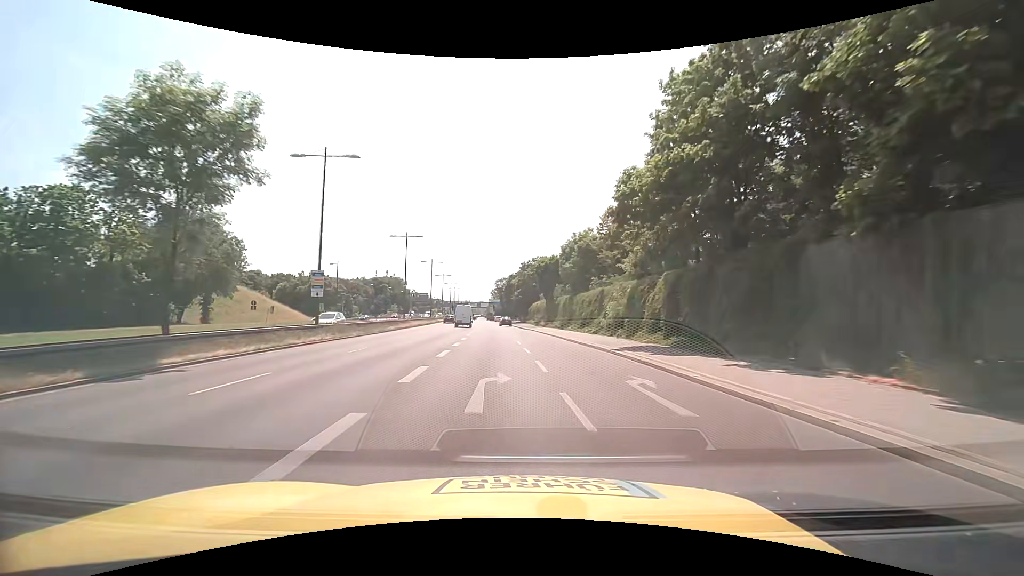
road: trunk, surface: asphalt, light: Day
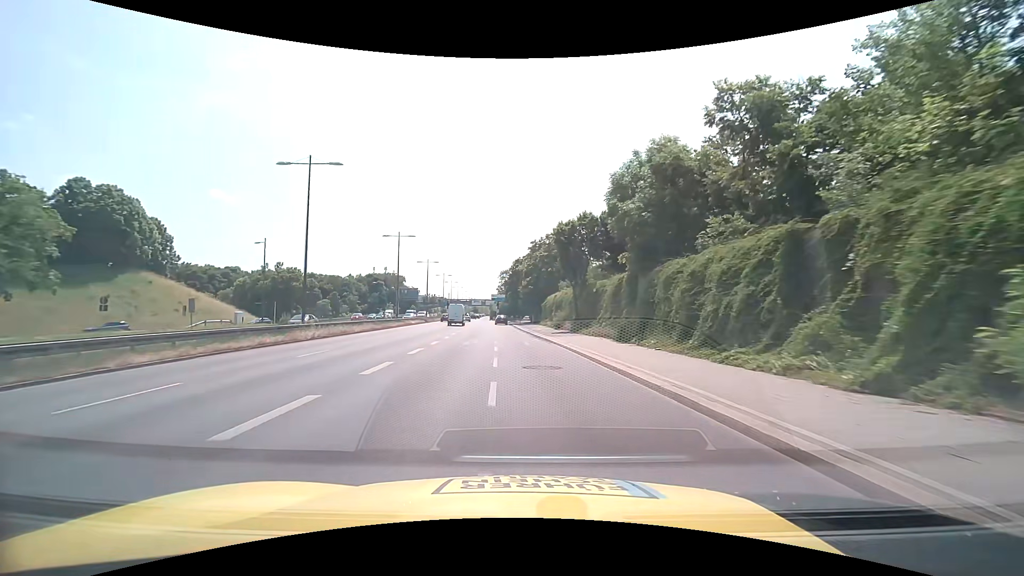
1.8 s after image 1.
(-0.2, +28.4) m; -1°
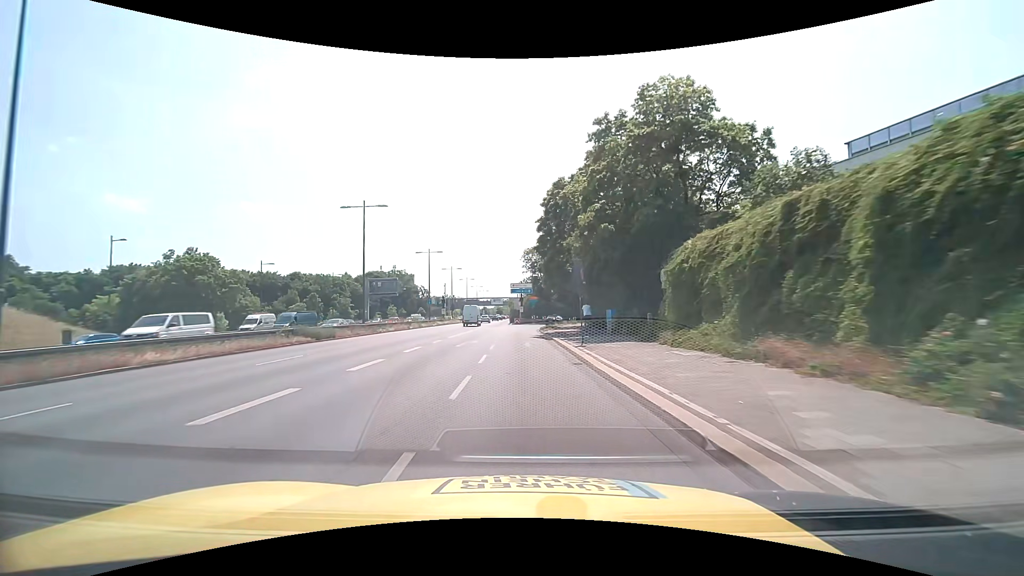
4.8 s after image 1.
(-1.8, +47.4) m; -4°
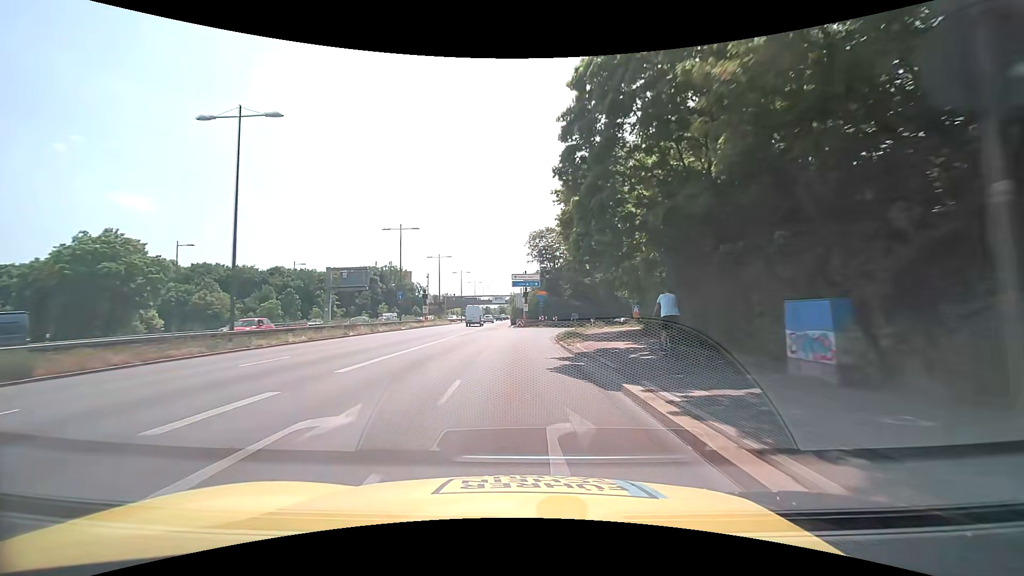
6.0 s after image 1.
(0.0, +18.8) m; 0°
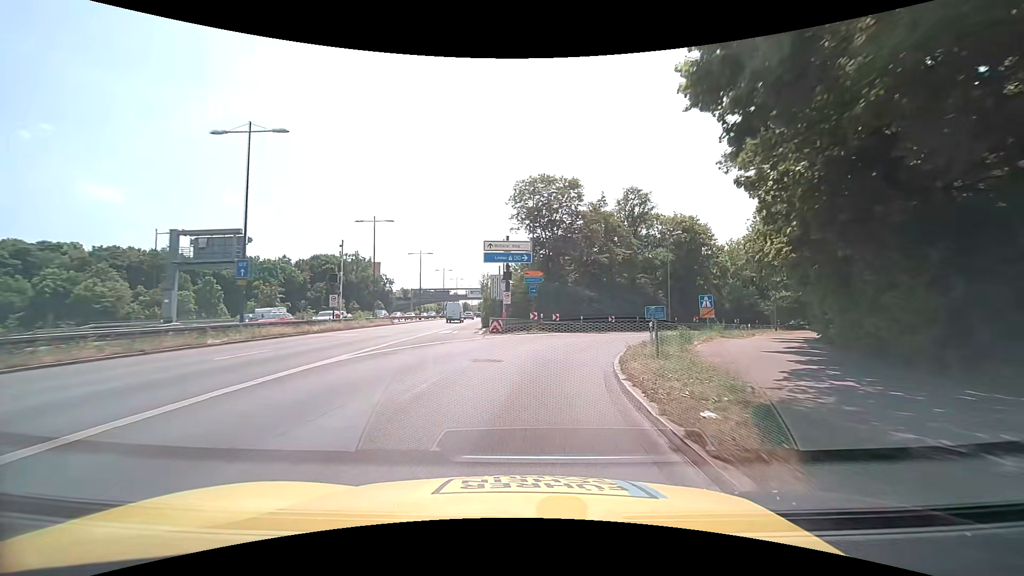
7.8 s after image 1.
(+0.1, +26.5) m; +2°
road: motorway_link
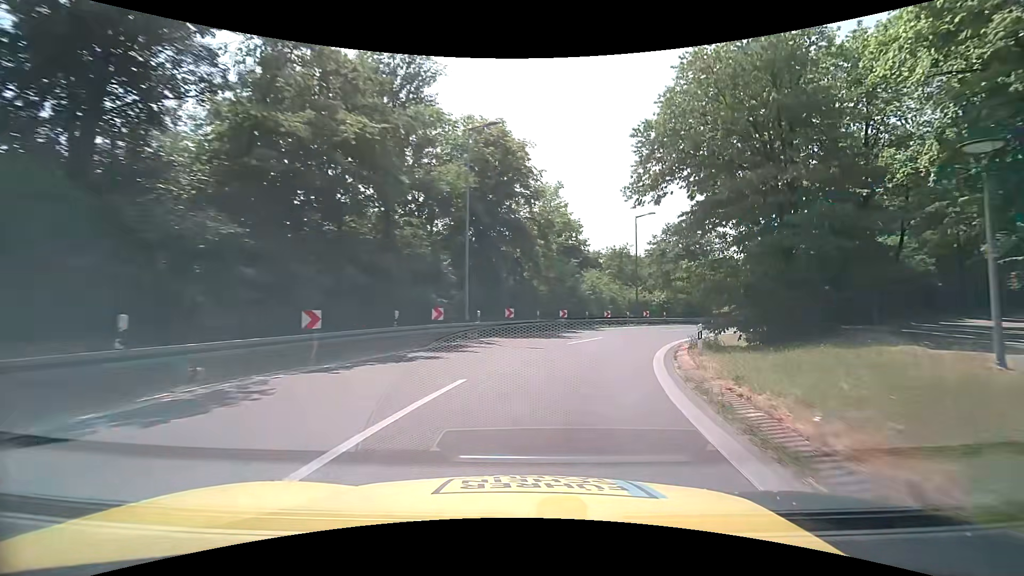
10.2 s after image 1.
(+6.3, +31.6) m; +26°
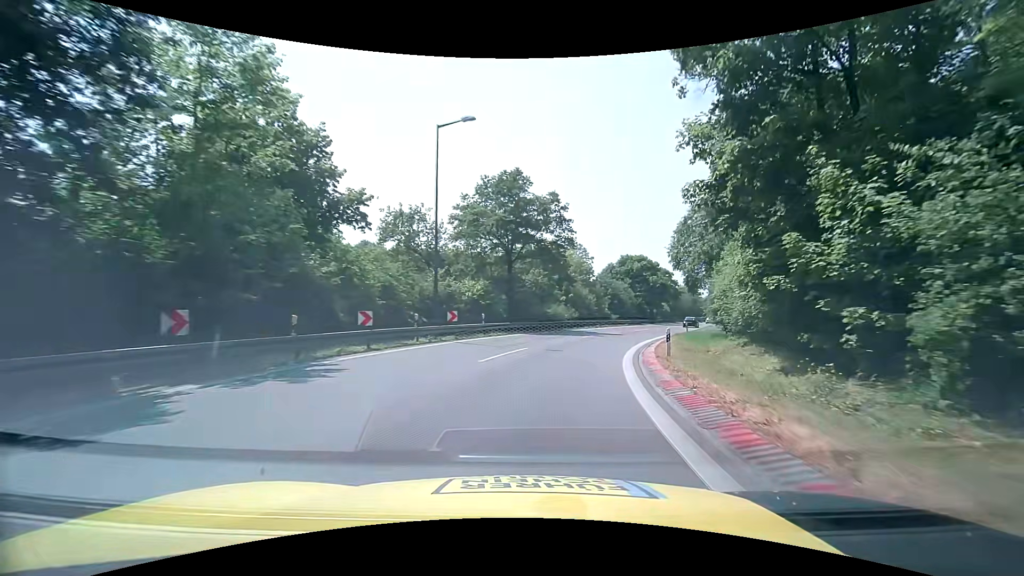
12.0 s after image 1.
(+5.3, +24.5) m; +23°
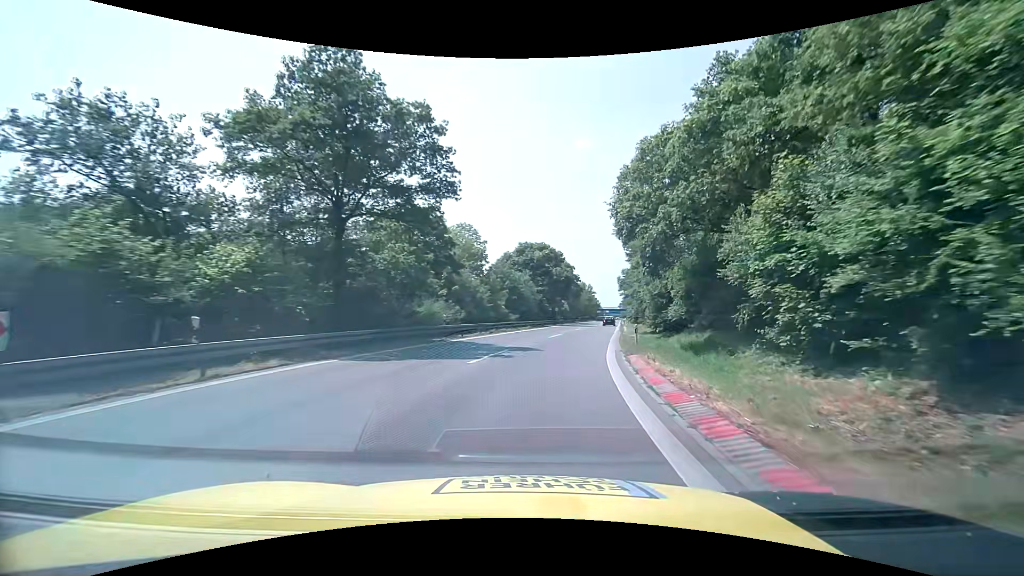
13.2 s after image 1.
(+2.1, +17.5) m; +13°
(+1, +10) (+2, +20) (+4, +30) (+5, +40) (+7, +49) (+9, +59) (+11, +69) (+13, +79) (+15, +89) (+17, +98) m
